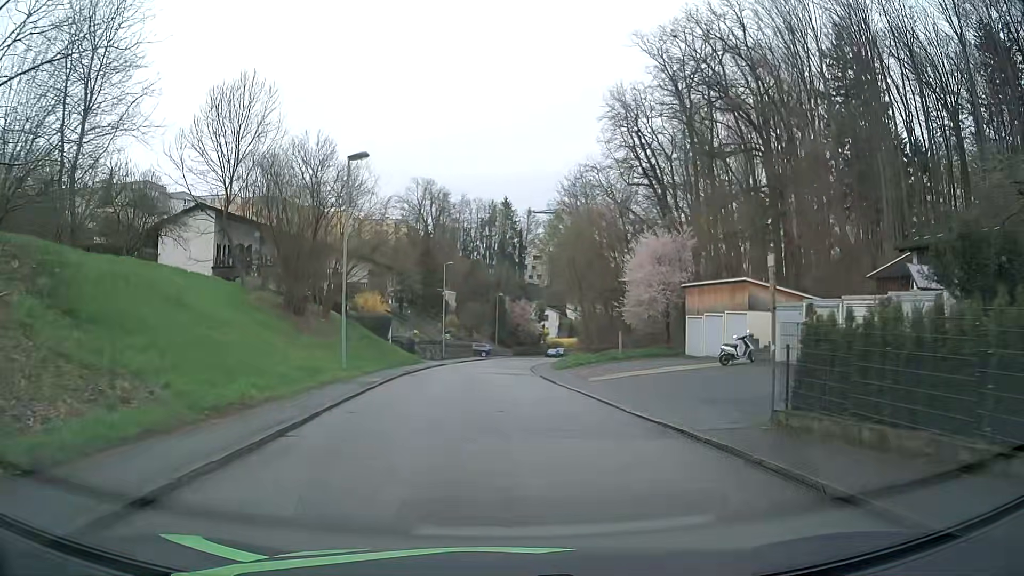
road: residential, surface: asphalt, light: Day
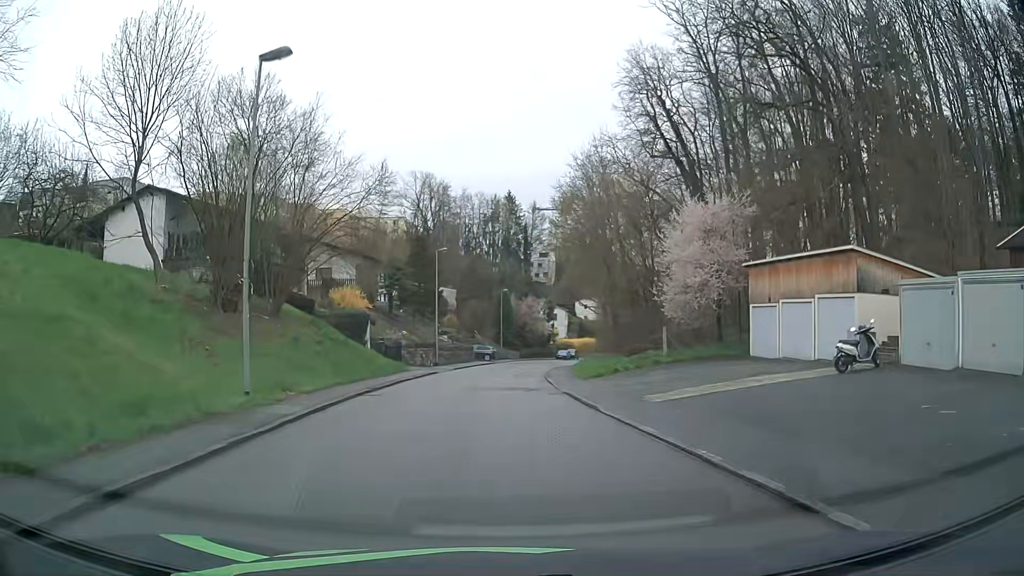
(-0.1, +9.8) m; -1°
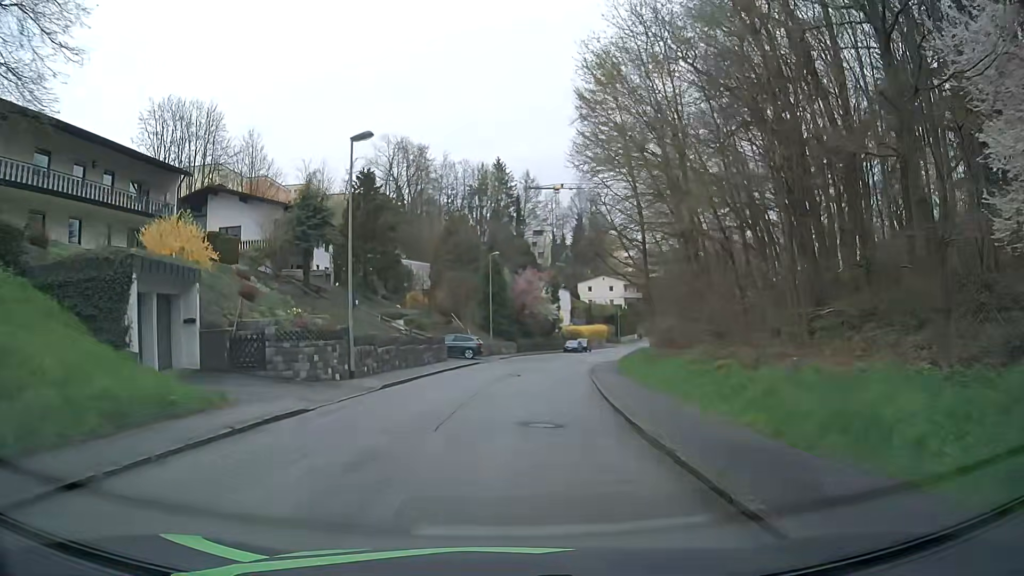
(-0.3, +25.5) m; +1°
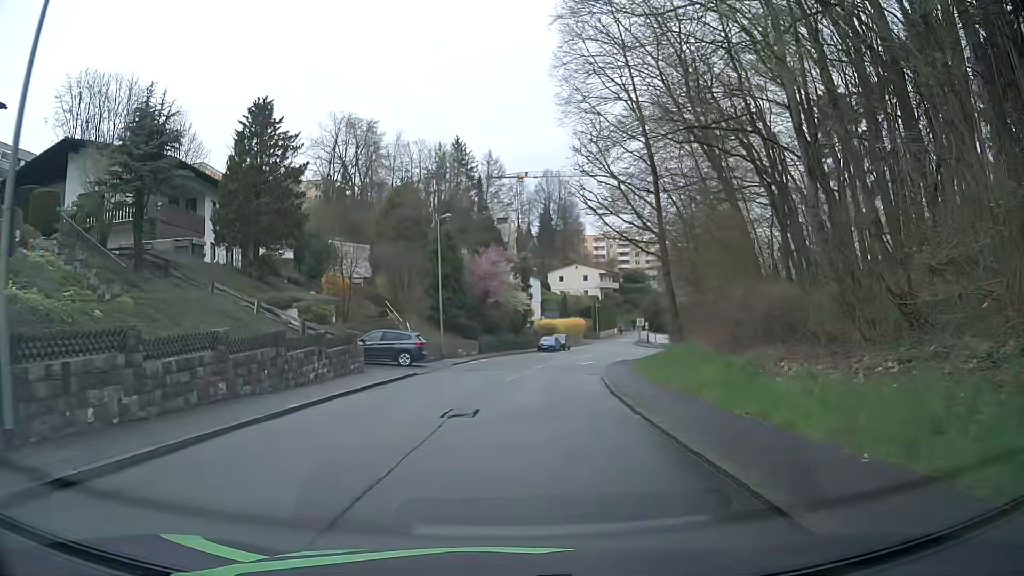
(+0.2, +15.4) m; +2°
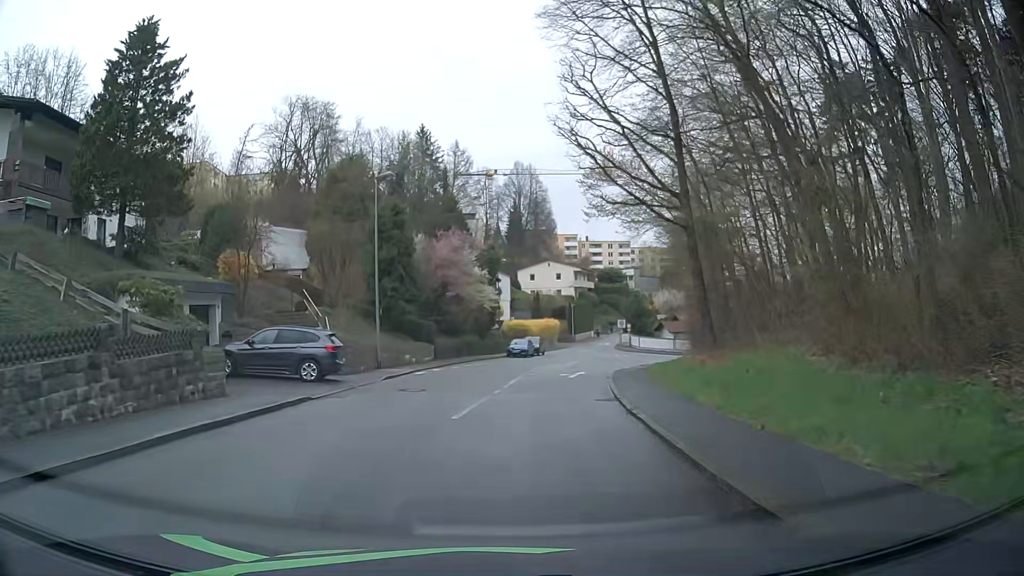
(+0.3, +10.4) m; +3°
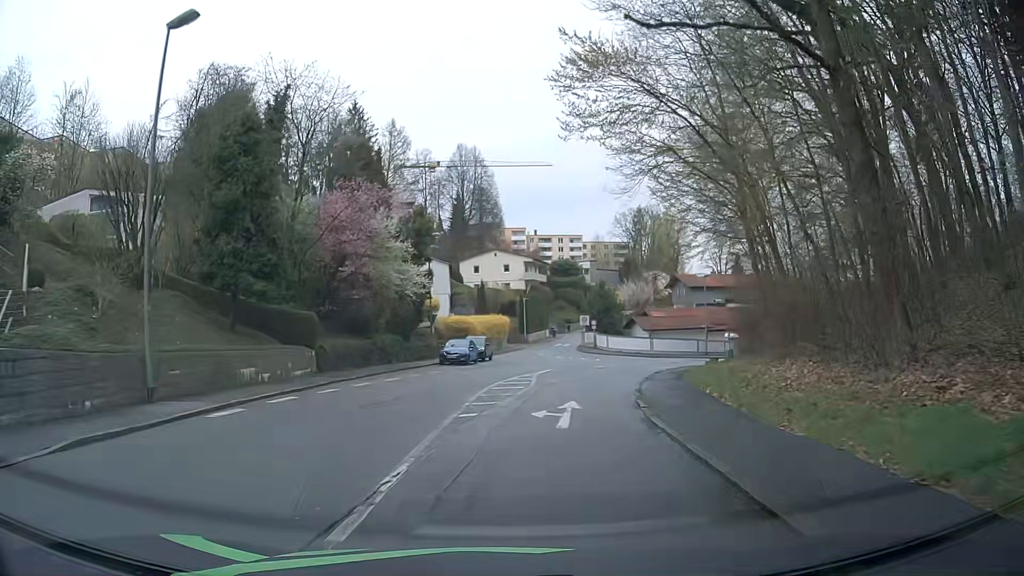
(+0.6, +15.4) m; +5°
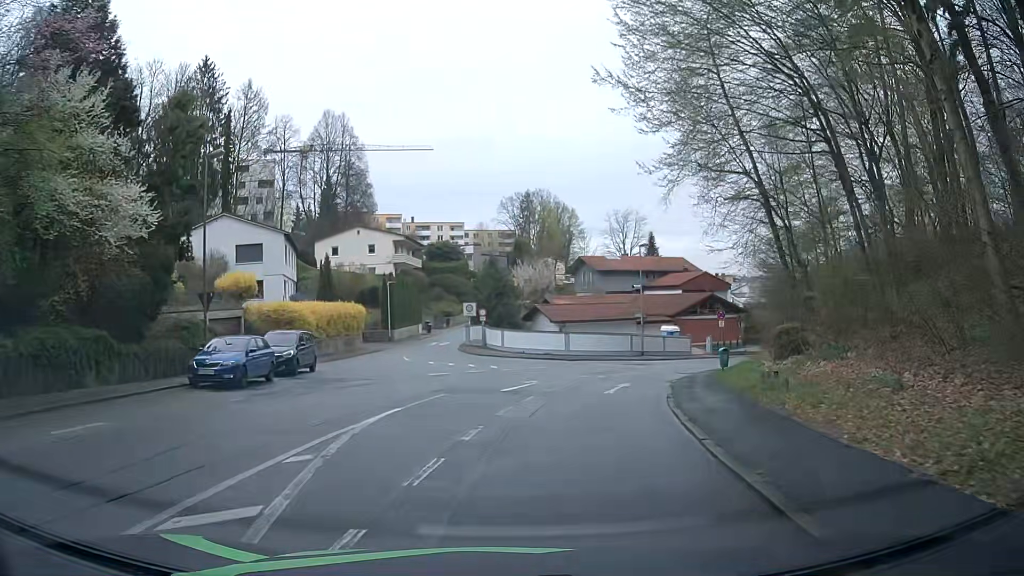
(+1.5, +20.0) m; +9°
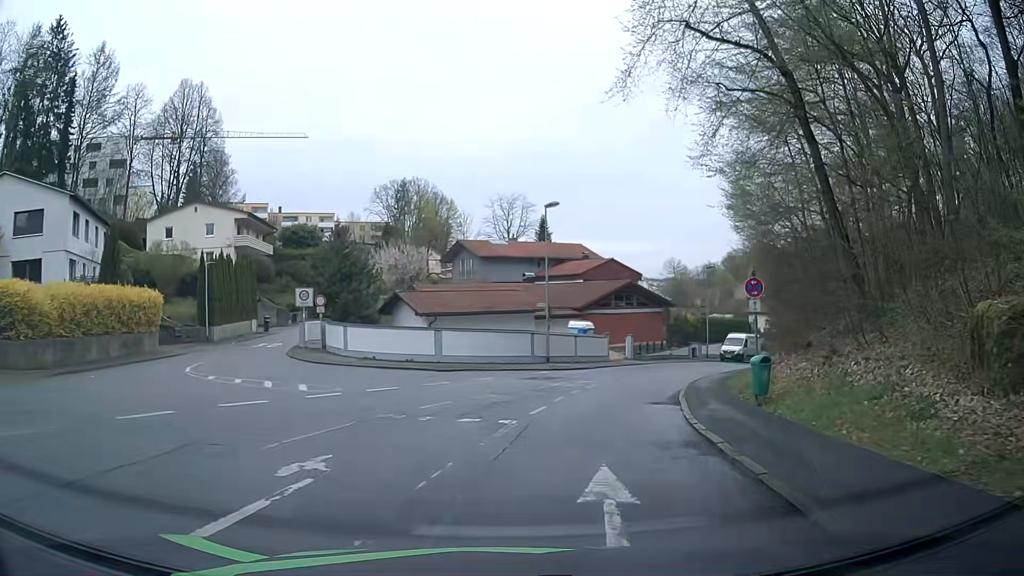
(+1.4, +15.1) m; +10°
(+1, +10) (+3, +20) (+6, +29) (+11, +38) (+16, +46) (+23, +54) (+29, +62) (+36, +69) (+43, +76) (+50, +83) m
